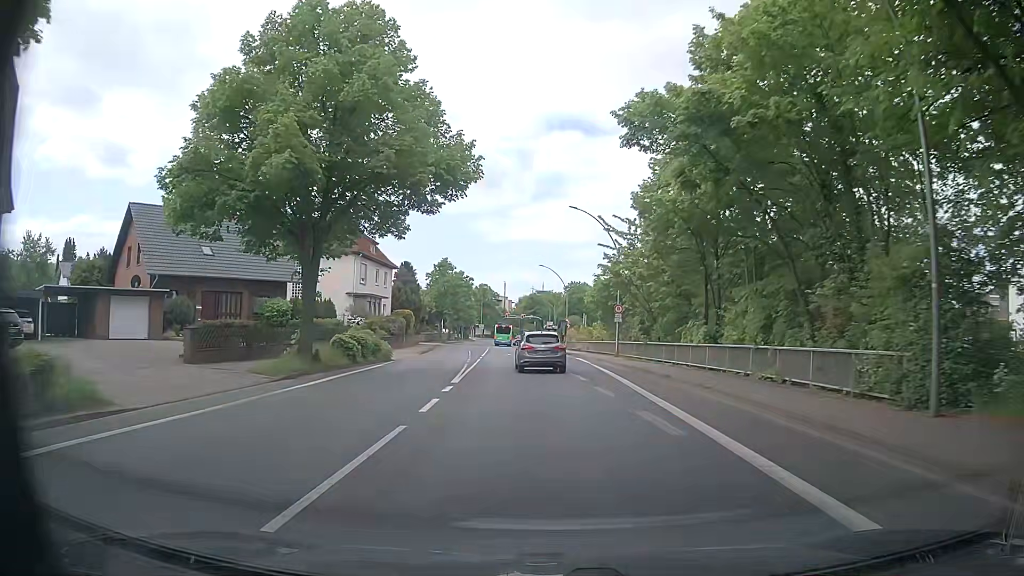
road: primary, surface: asphalt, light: Day
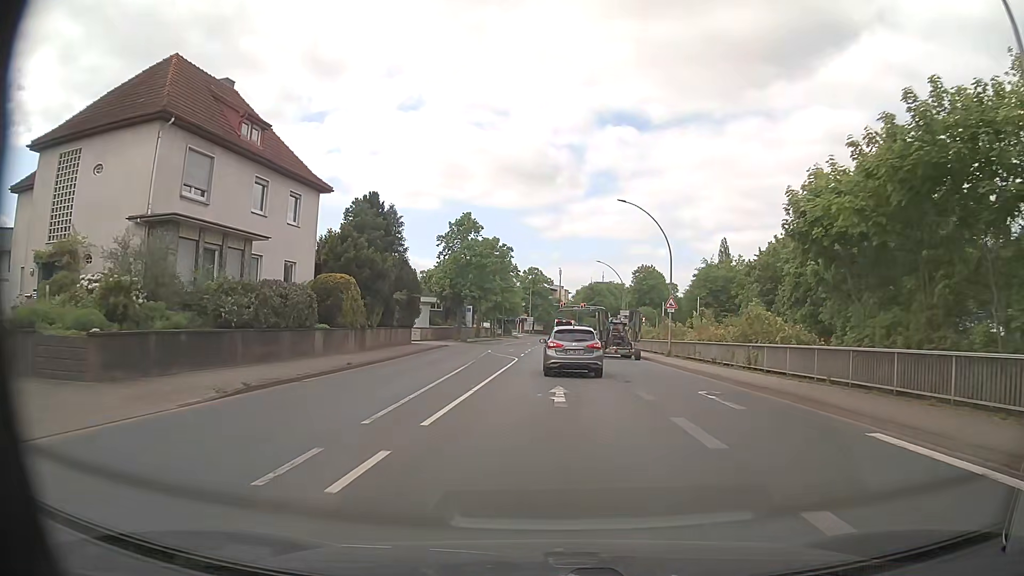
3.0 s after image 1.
(-1.6, +36.8) m; -5°
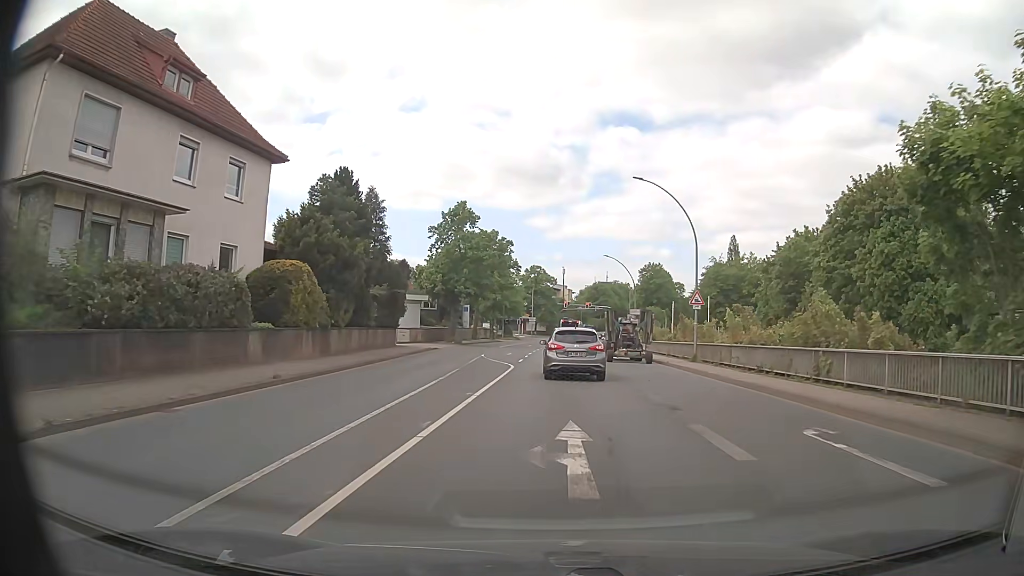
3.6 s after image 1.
(0.0, +6.7) m; 0°
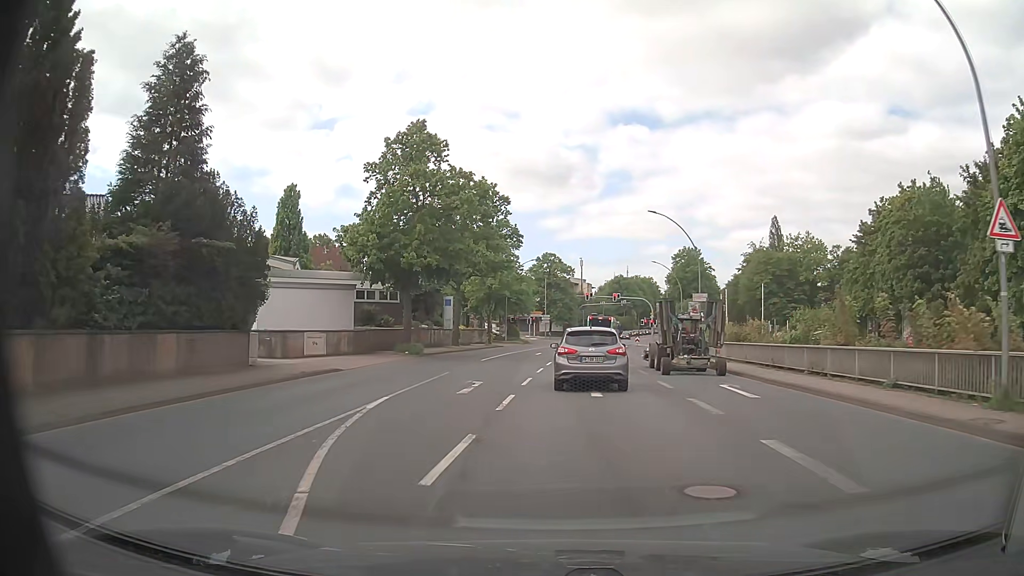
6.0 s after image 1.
(-0.1, +25.6) m; -1°
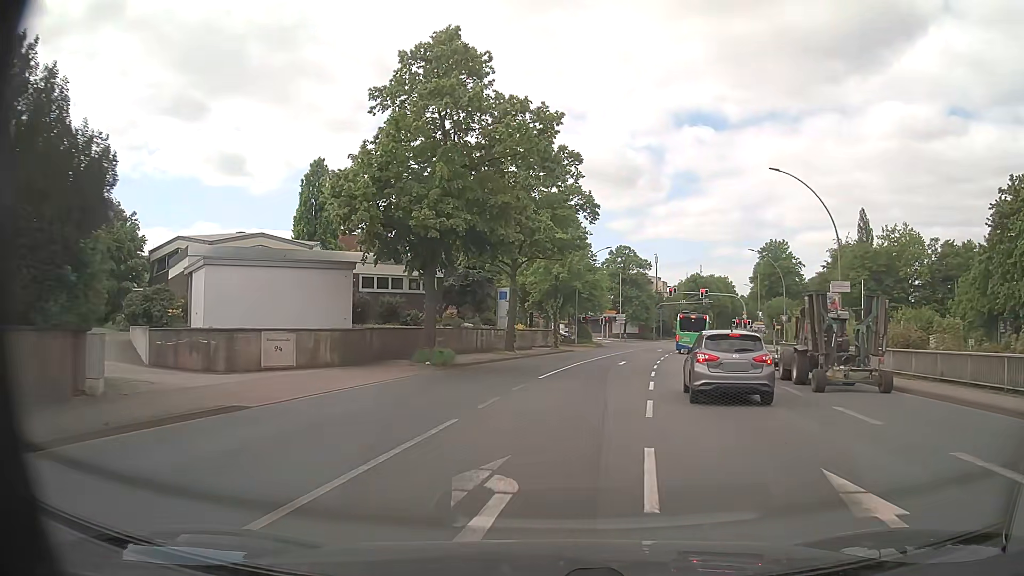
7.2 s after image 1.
(-0.8, +12.8) m; -6°
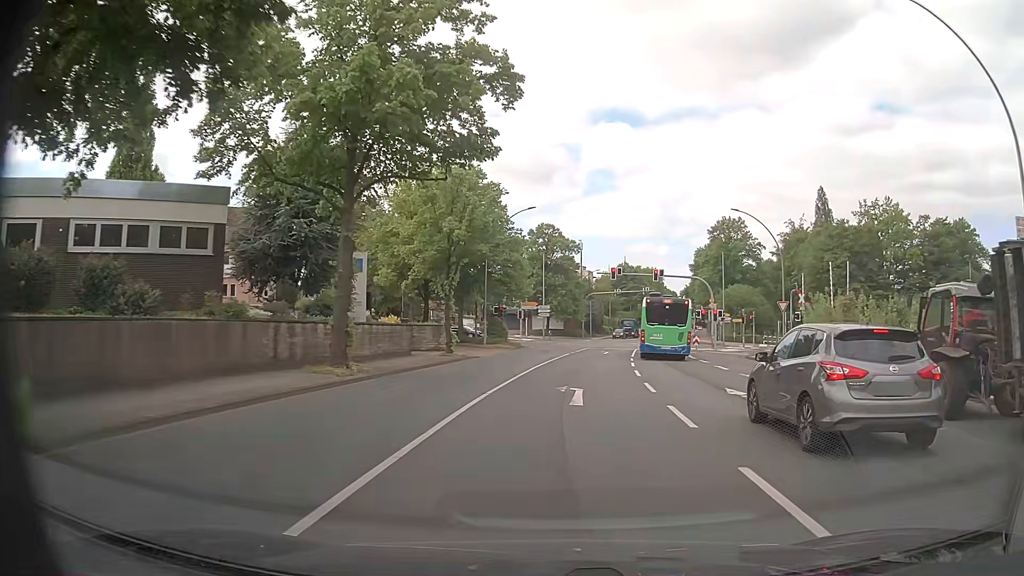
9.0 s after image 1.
(+1.1, +19.8) m; +7°
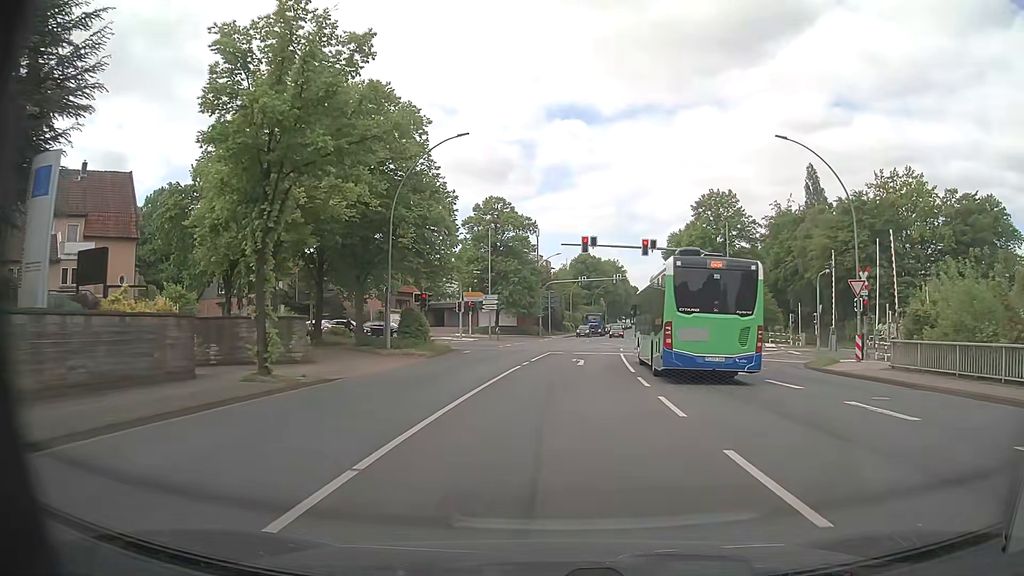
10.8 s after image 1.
(+0.7, +17.3) m; +3°
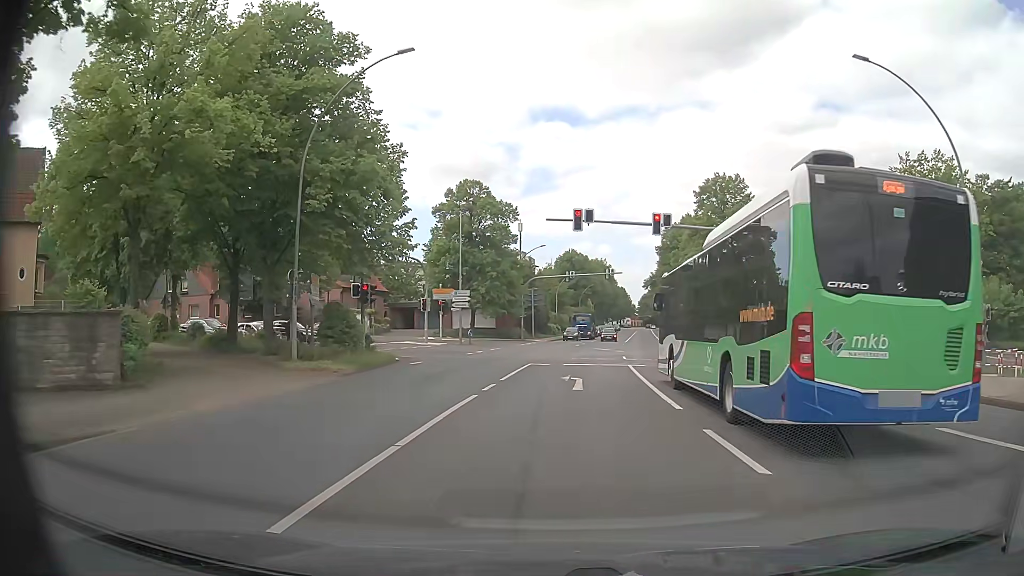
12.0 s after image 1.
(+0.2, +9.8) m; +2°
(0, +10) (0, +20) (+1, +30) (+2, +40) (+1, +50) (-7, +56) (-17, +57) (-27, +59) (-36, +61) (-46, +63) m
